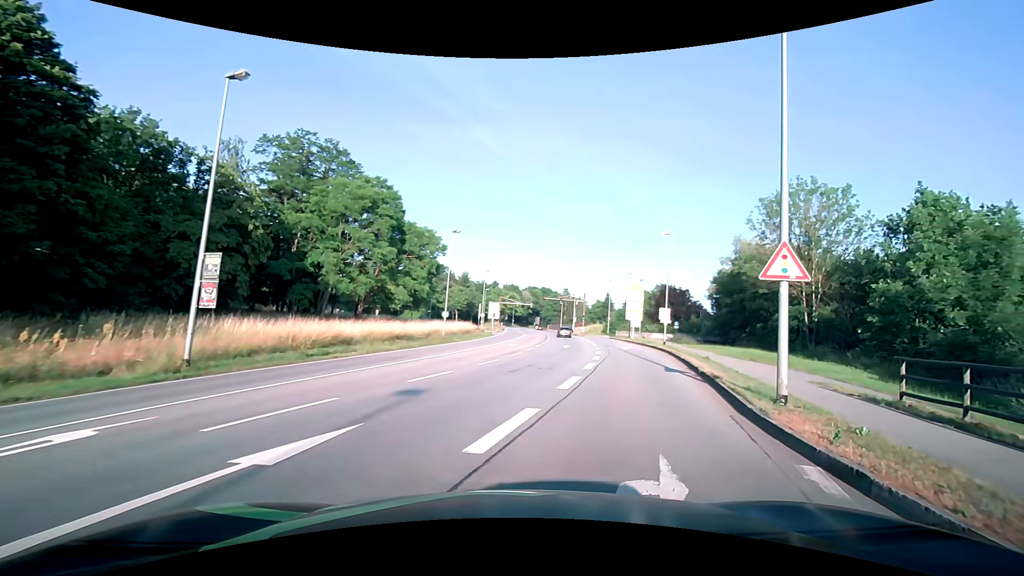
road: primary_link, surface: asphalt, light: Day
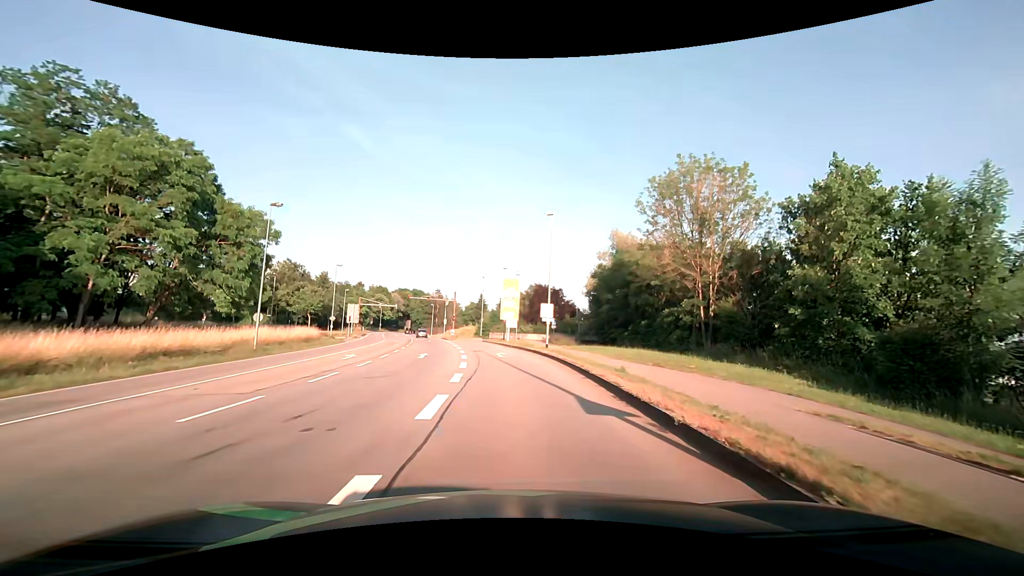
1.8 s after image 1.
(+1.6, +9.6) m; +14°
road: primary
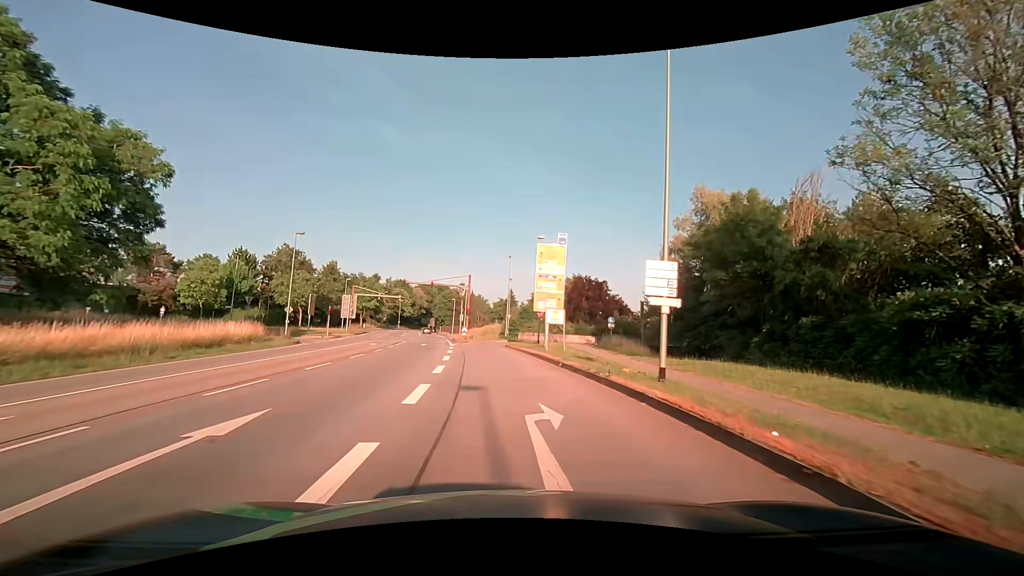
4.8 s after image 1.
(0.0, +22.5) m; -3°
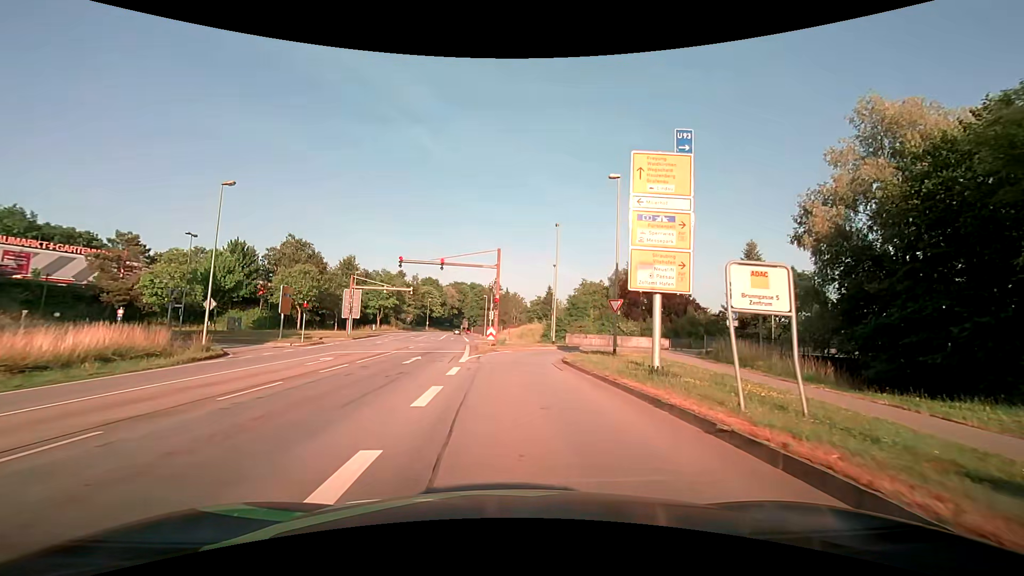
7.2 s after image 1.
(-0.8, +18.4) m; -4°
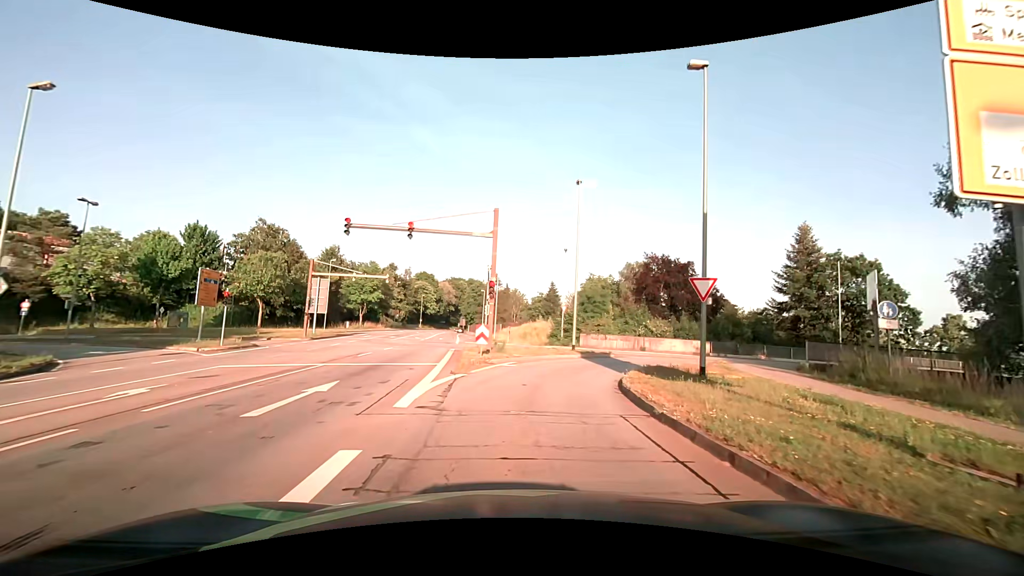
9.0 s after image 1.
(0.0, +11.9) m; -1°
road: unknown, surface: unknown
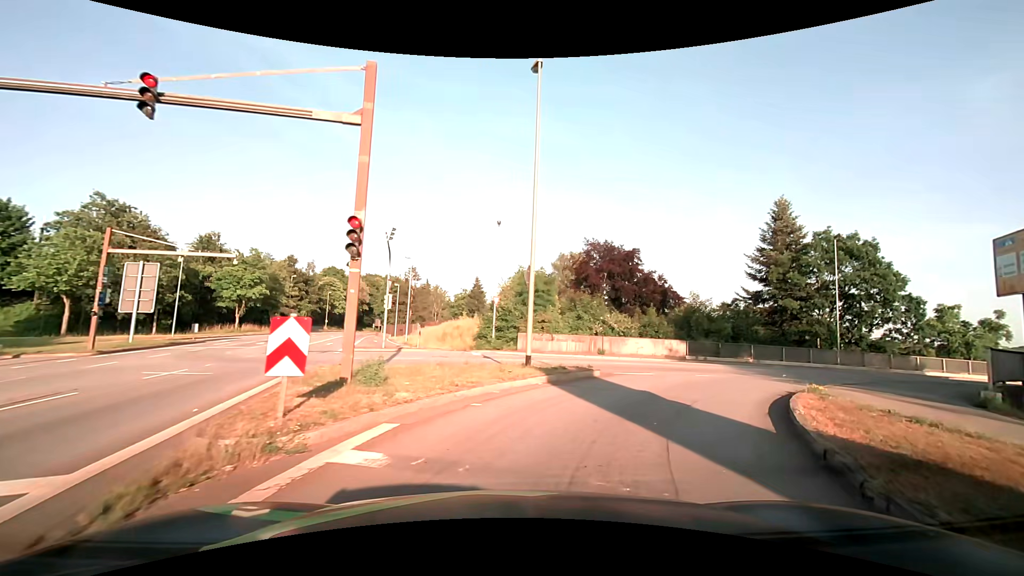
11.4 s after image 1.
(+0.6, +13.3) m; +8°
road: primary_link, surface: asphalt
(+2, +10) (+7, +18) (+15, +24) (+25, +26) (+35, +27) (+45, +28) (+55, +28) (+65, +28) (+75, +29) (+85, +29) m
